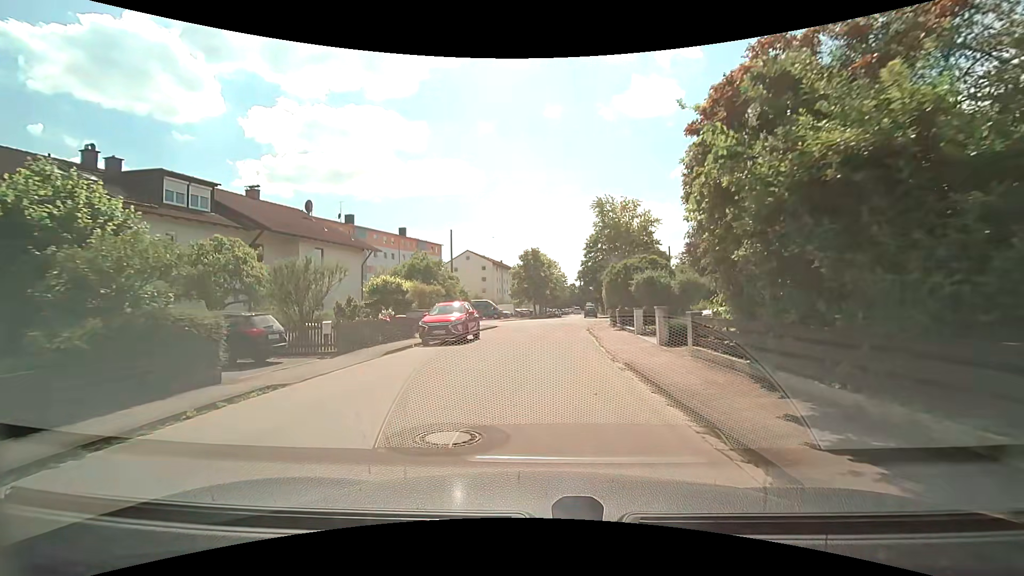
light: Day
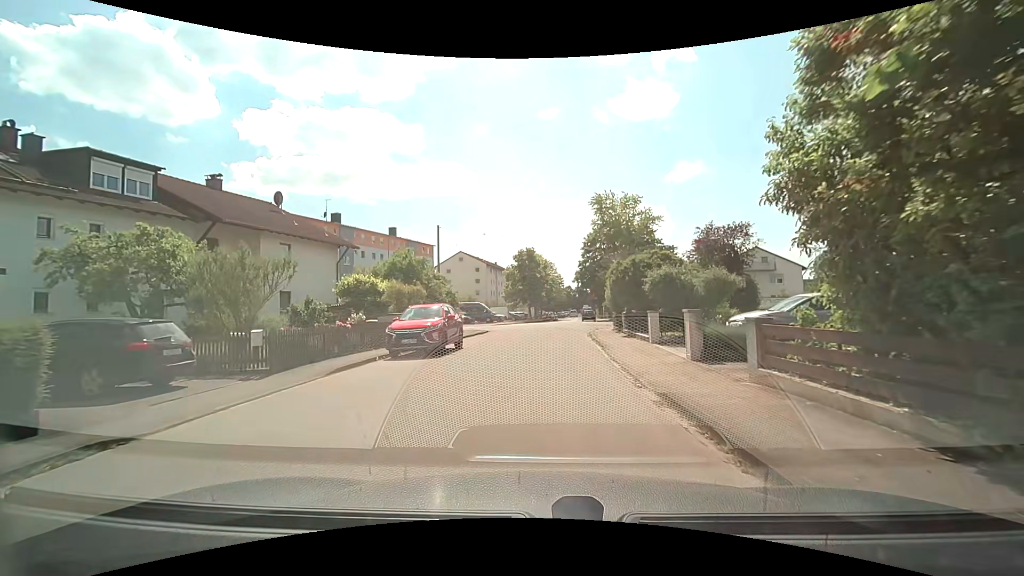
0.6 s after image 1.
(0.0, +3.7) m; 0°
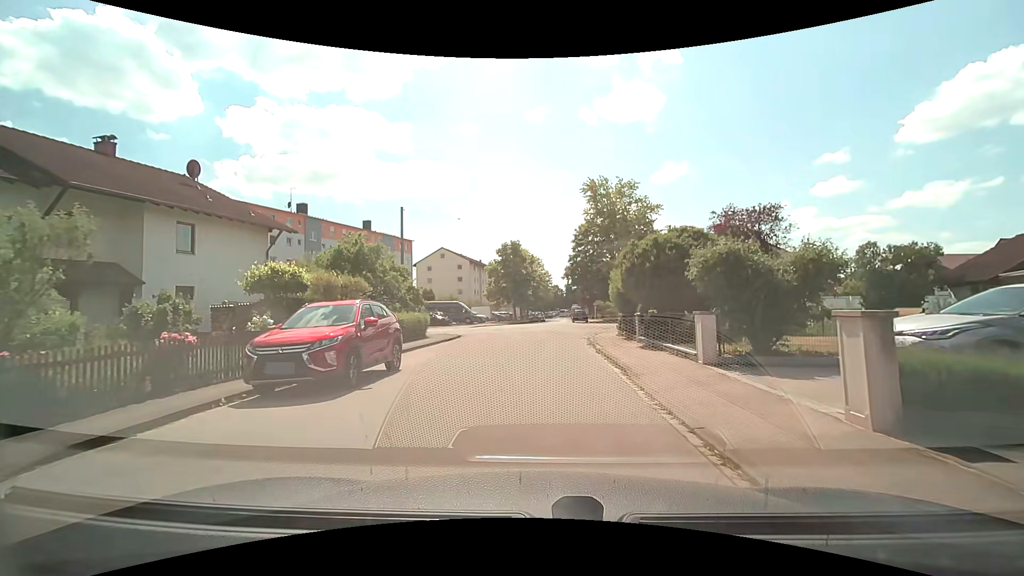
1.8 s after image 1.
(0.0, +6.8) m; +1°
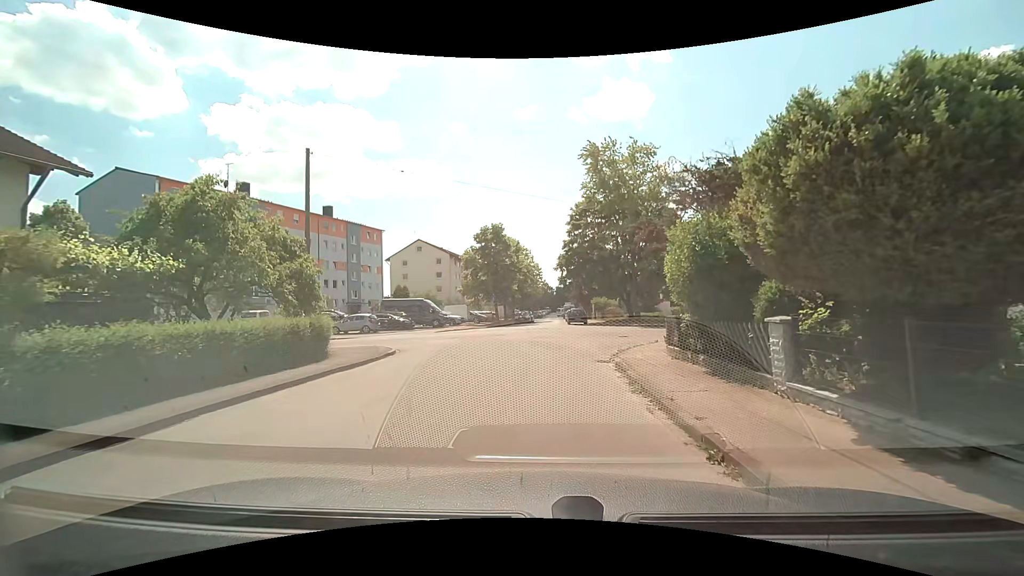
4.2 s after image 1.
(+0.2, +11.6) m; +2°
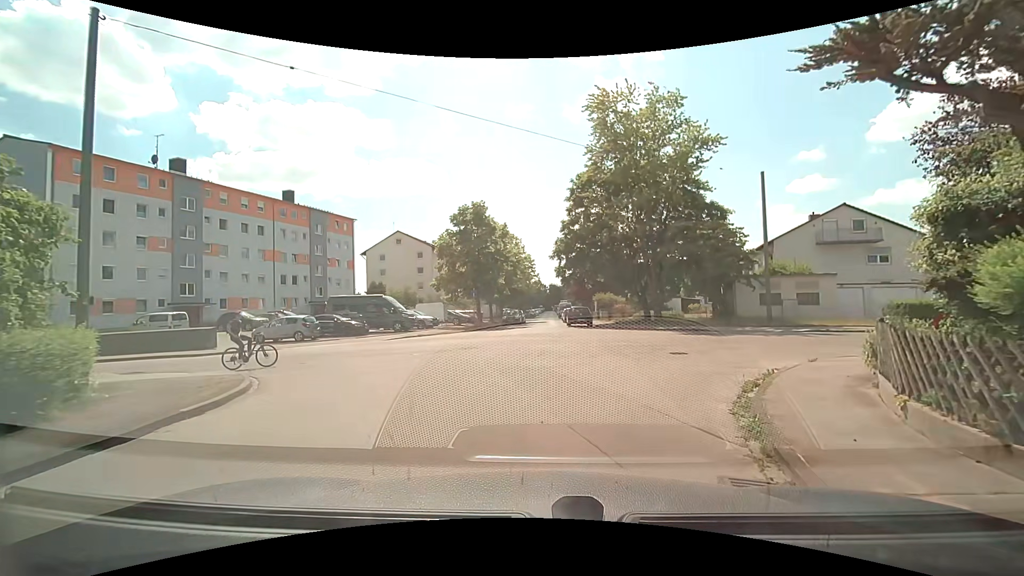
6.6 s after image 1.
(0.0, +9.7) m; 0°
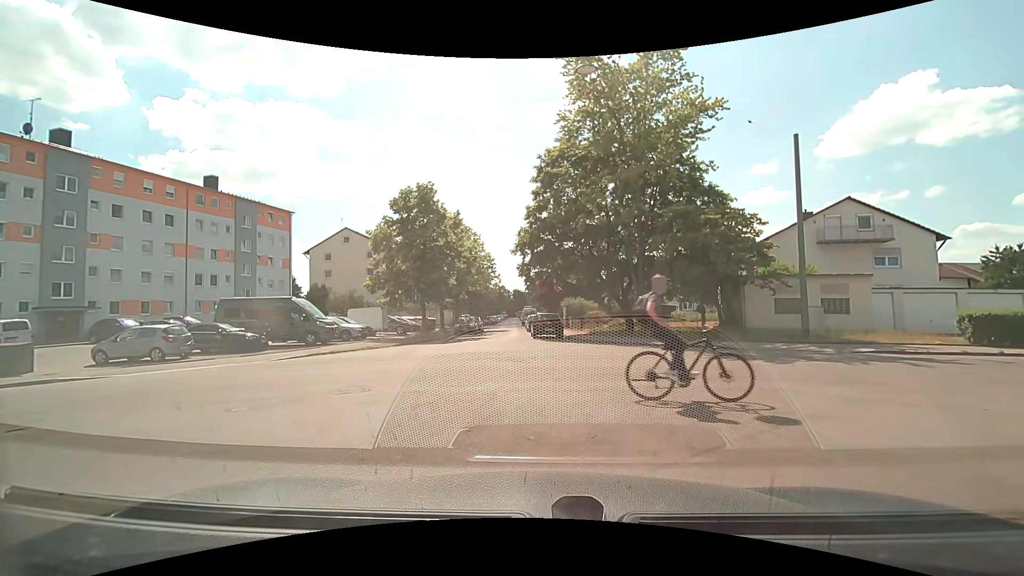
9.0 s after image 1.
(+0.3, +7.4) m; +4°
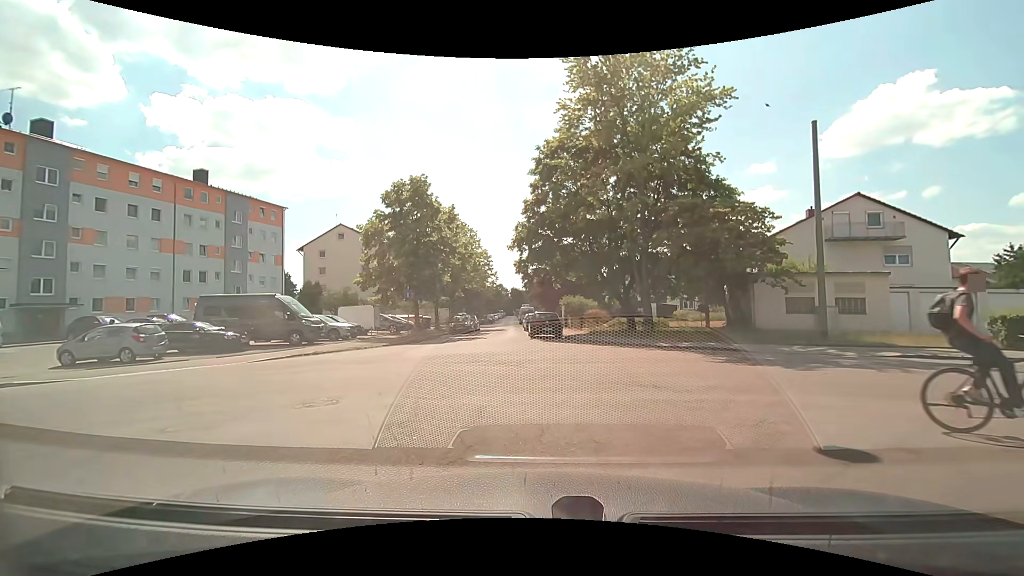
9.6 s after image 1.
(0.0, +1.3) m; +1°
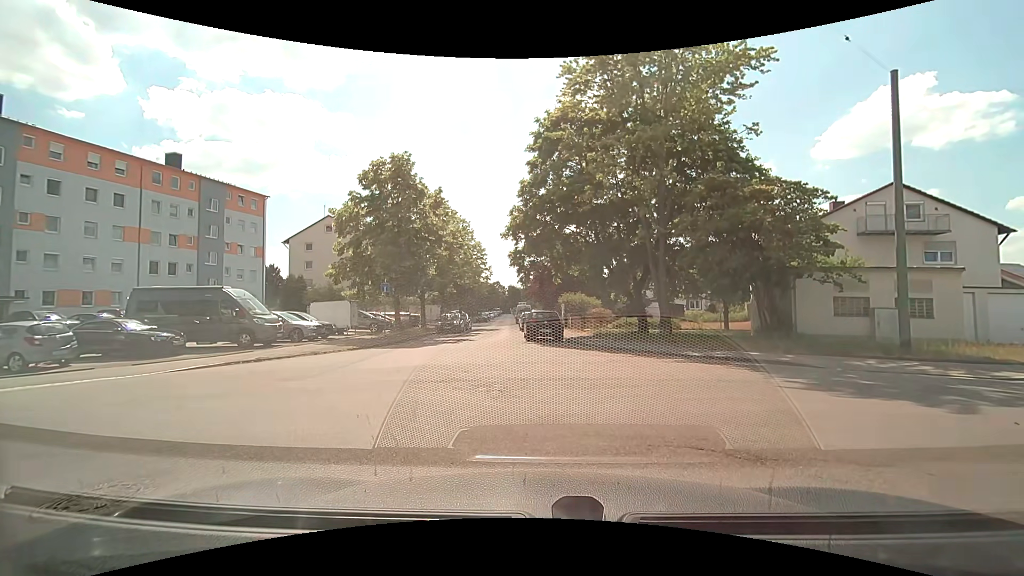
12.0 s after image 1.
(0.0, +3.9) m; +1°
(-4, +9) (-14, +10) (-24, +10) (-34, +10) (-44, +10) (-54, +9) (-64, +9) (-74, +9) (-84, +8) (-94, +8) m
